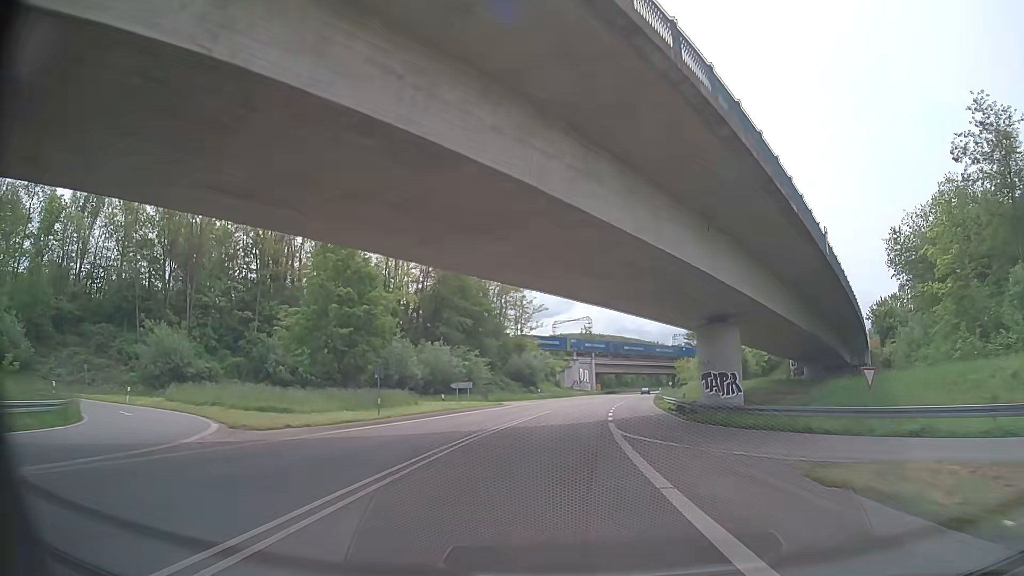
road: trunk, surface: asphalt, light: Day
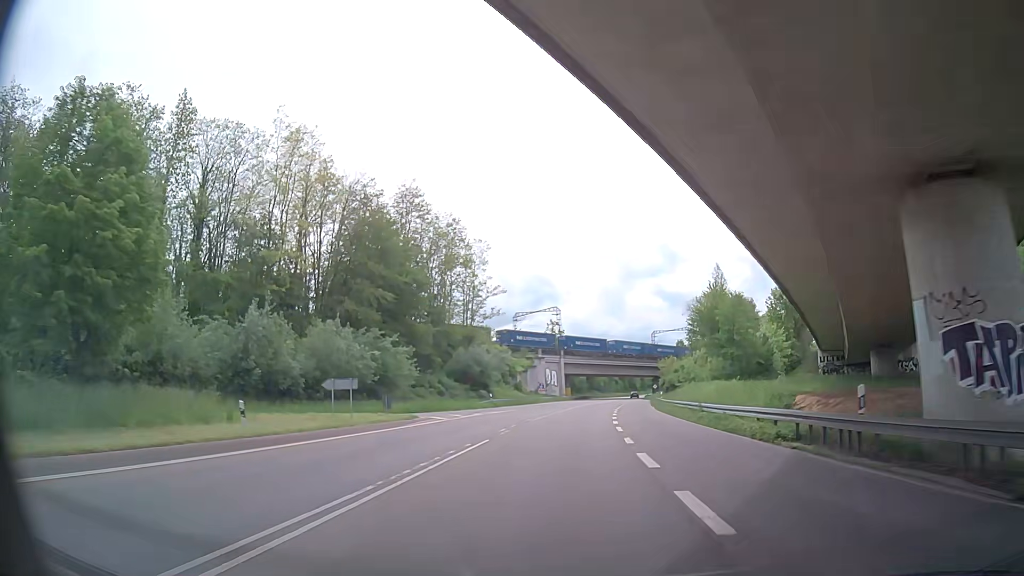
(+0.9, +25.3) m; +3°
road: primary
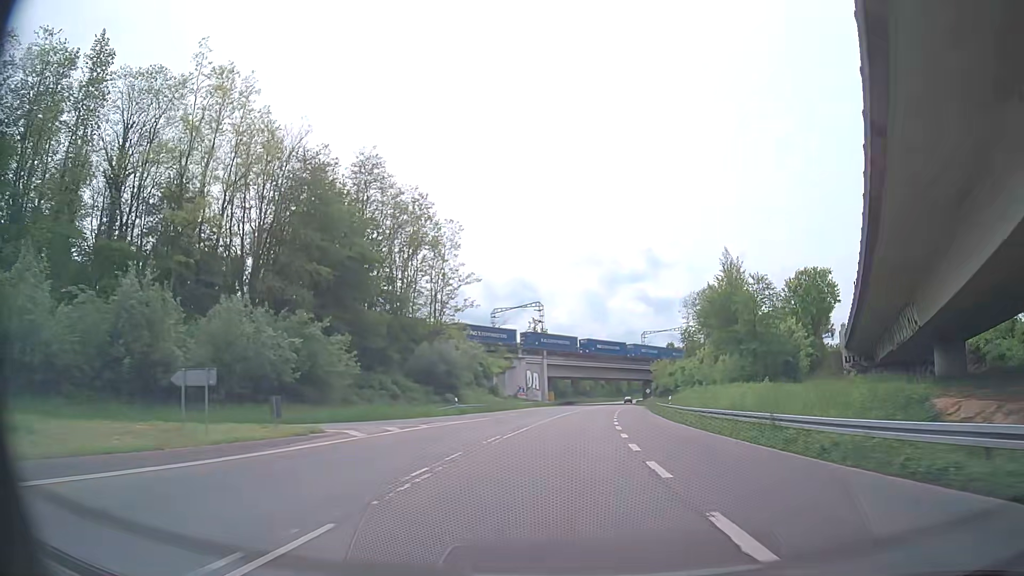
(+0.1, +12.7) m; +1°
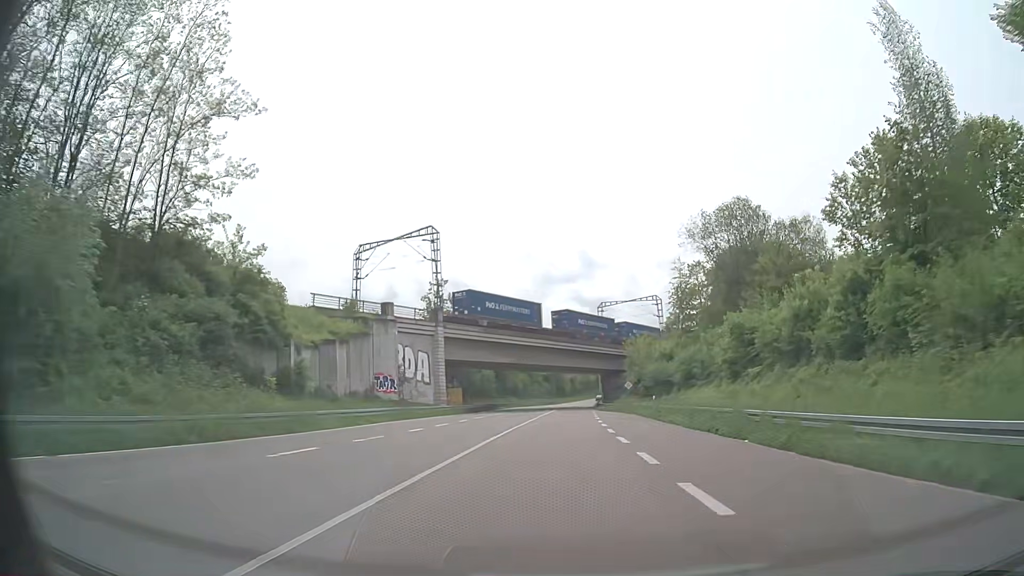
(+2.9, +50.7) m; +6°
(0, +10) (0, +20) (0, +30) (+1, +40) (+1, +50) (+1, +60) (+2, +70) (+2, +80) (+3, +90) (+3, +100) m
